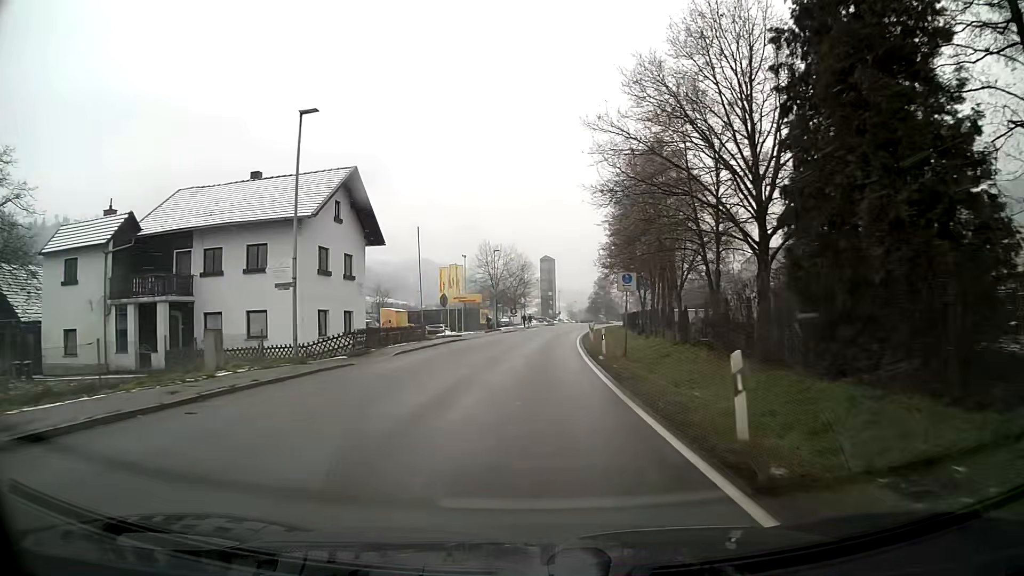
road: primary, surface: asphalt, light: Day
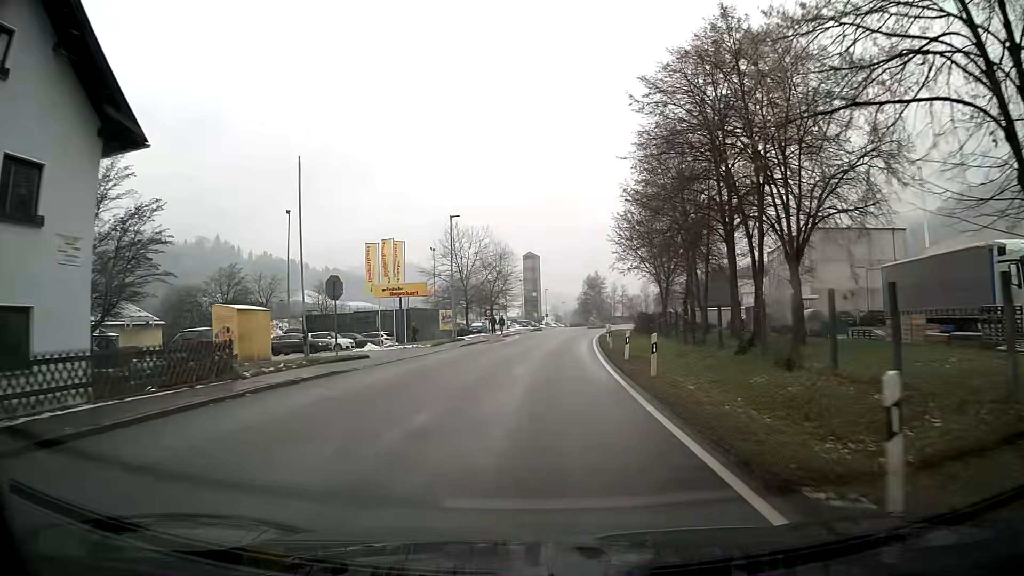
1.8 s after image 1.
(+0.3, +23.7) m; +1°
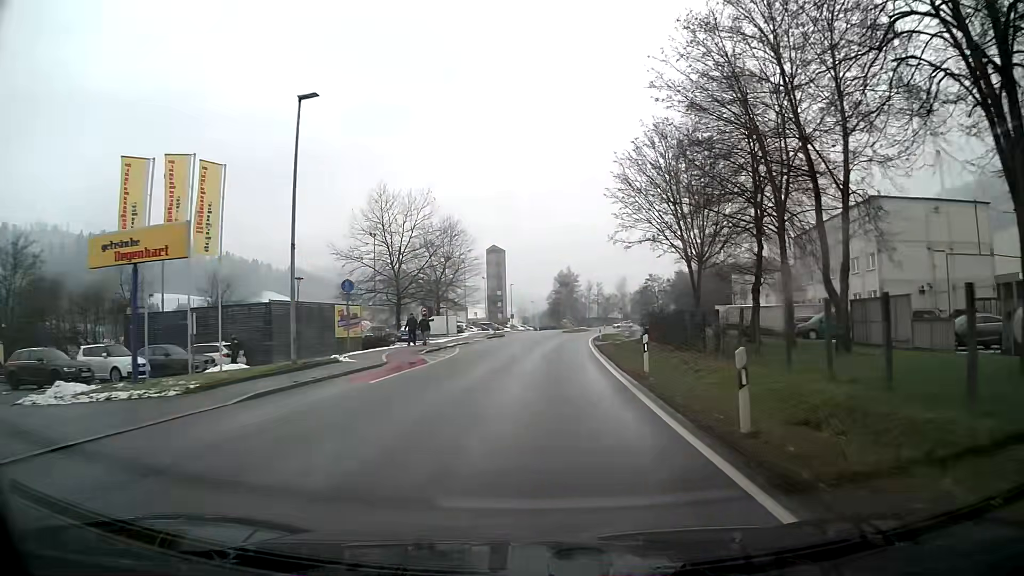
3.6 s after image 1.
(+0.4, +23.6) m; +2°
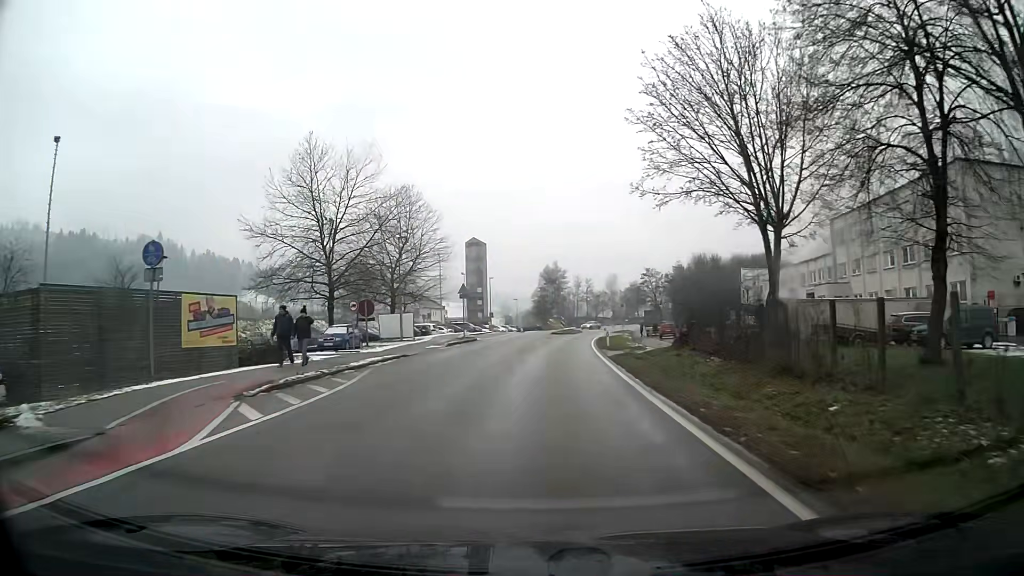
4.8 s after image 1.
(+0.2, +15.6) m; +2°
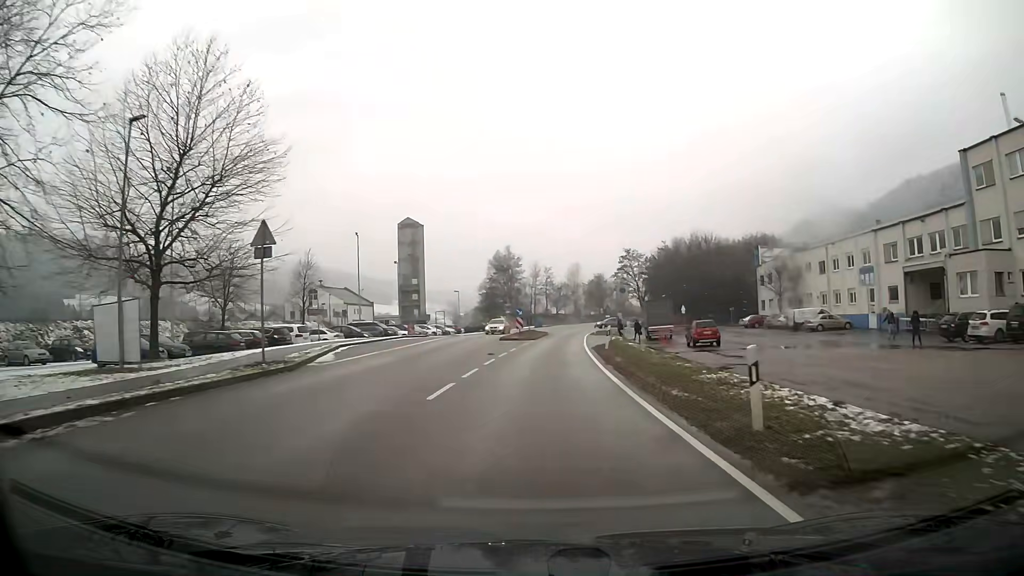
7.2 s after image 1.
(+1.0, +31.1) m; +4°
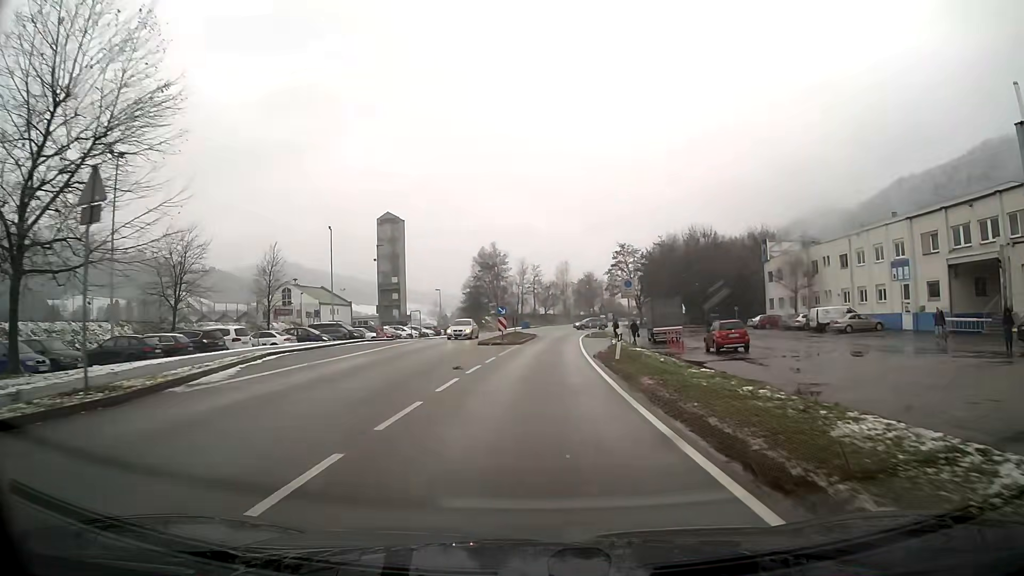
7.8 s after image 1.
(+0.1, +7.8) m; +1°
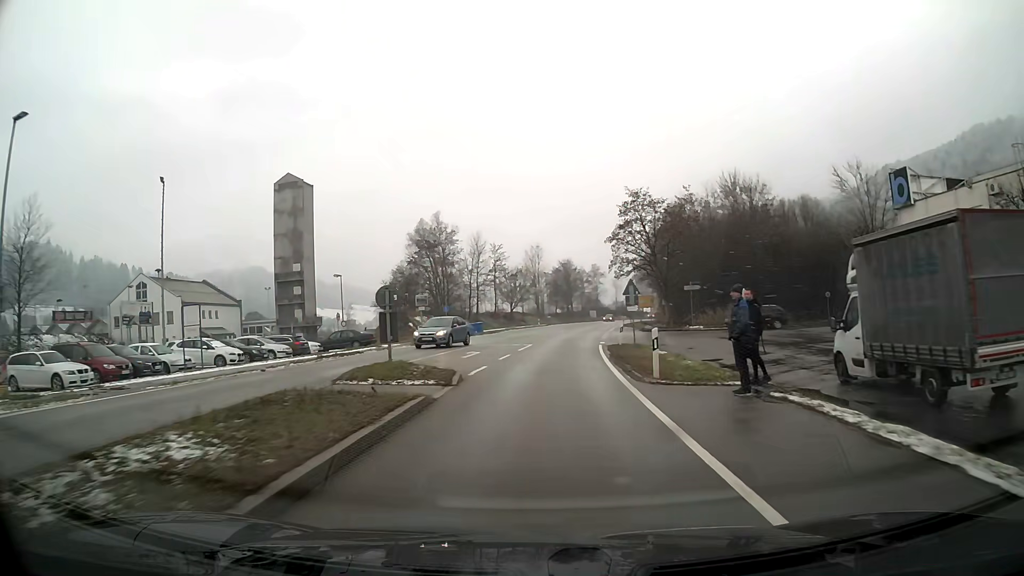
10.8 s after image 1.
(+1.0, +38.9) m; +3°
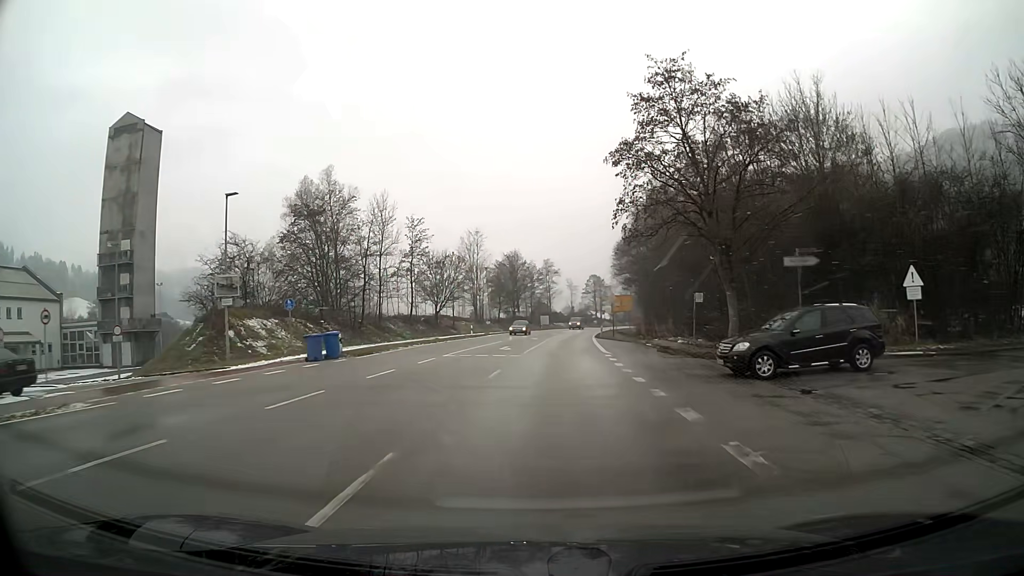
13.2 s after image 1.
(+1.1, +31.0) m; +5°
